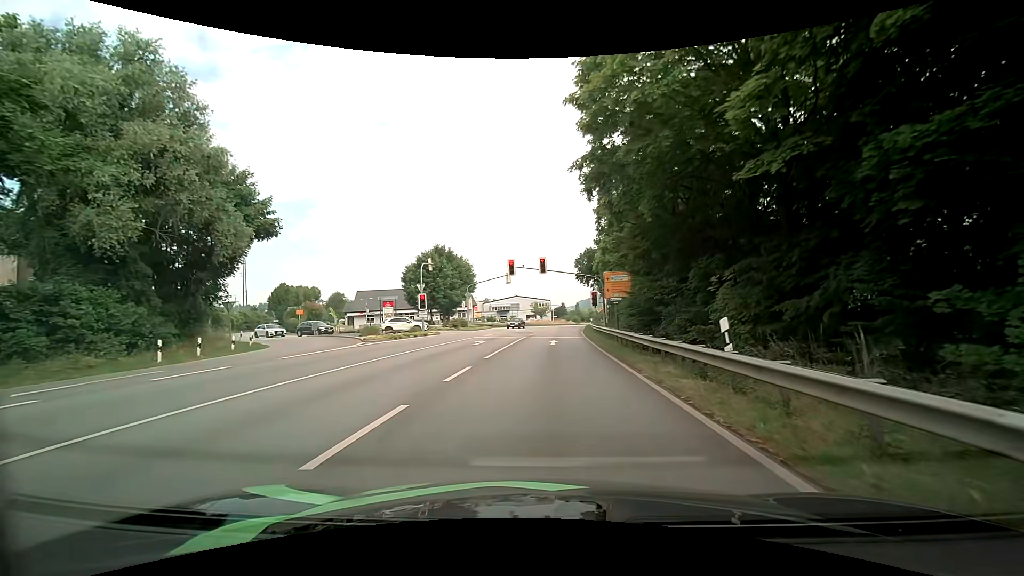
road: primary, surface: asphalt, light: Day
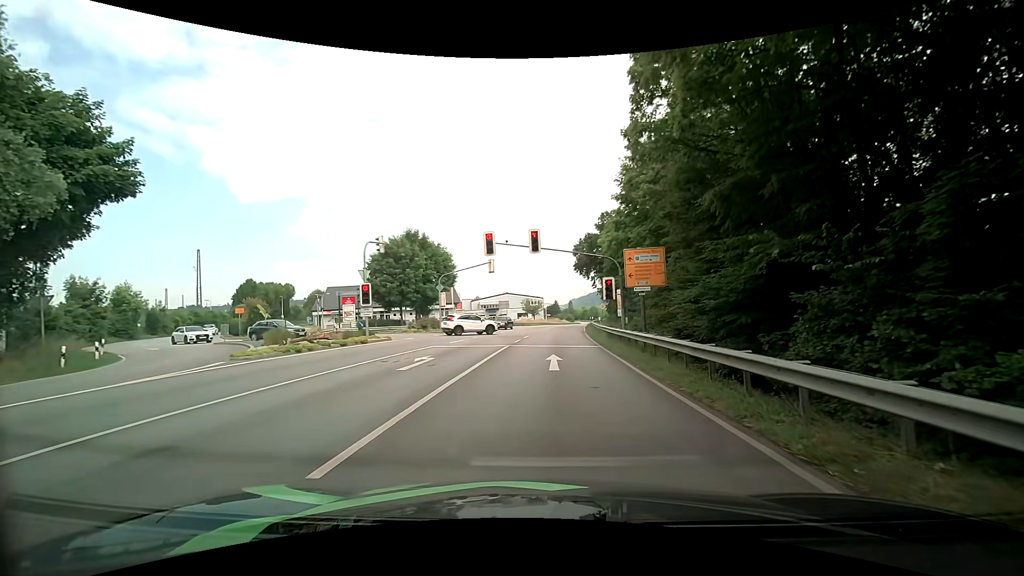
(+0.1, +12.0) m; 0°
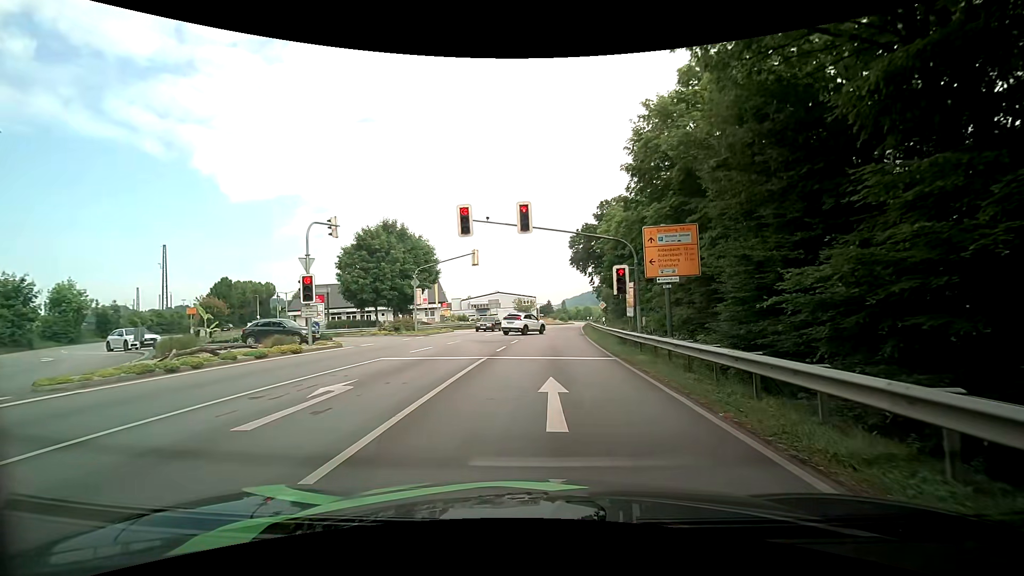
(+0.1, +6.5) m; +1°
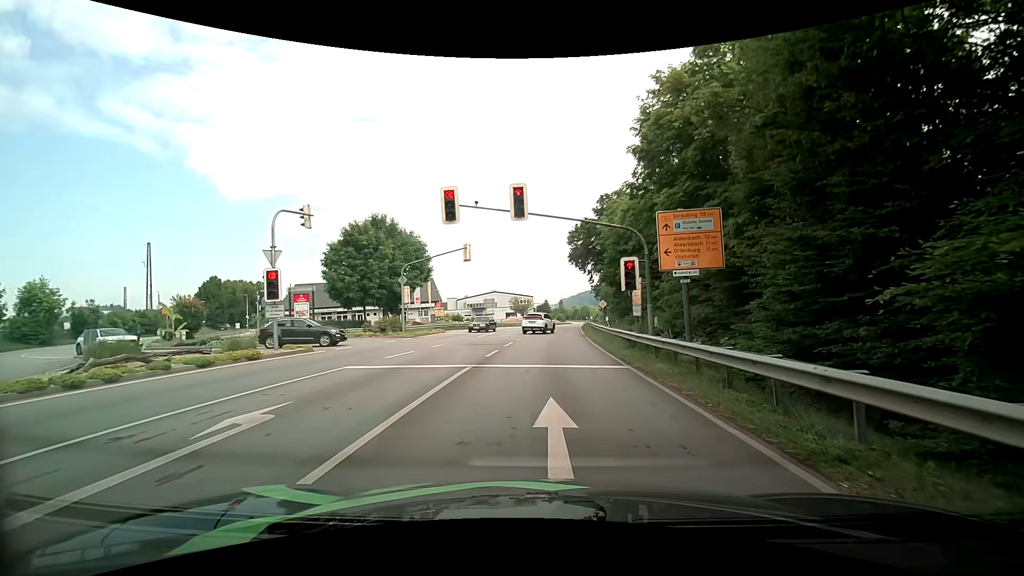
(0.0, +2.7) m; +1°
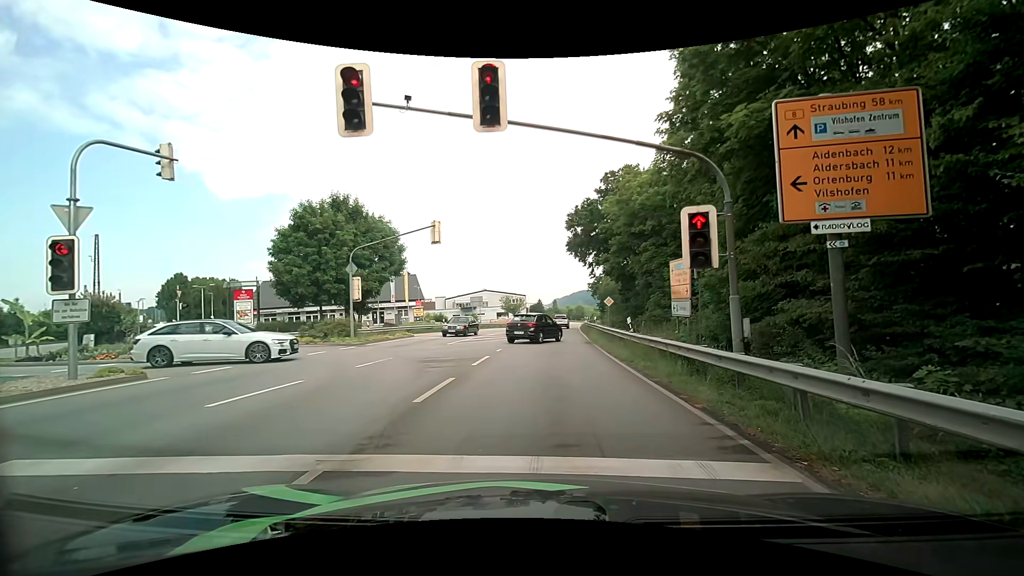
(0.0, +8.5) m; 0°
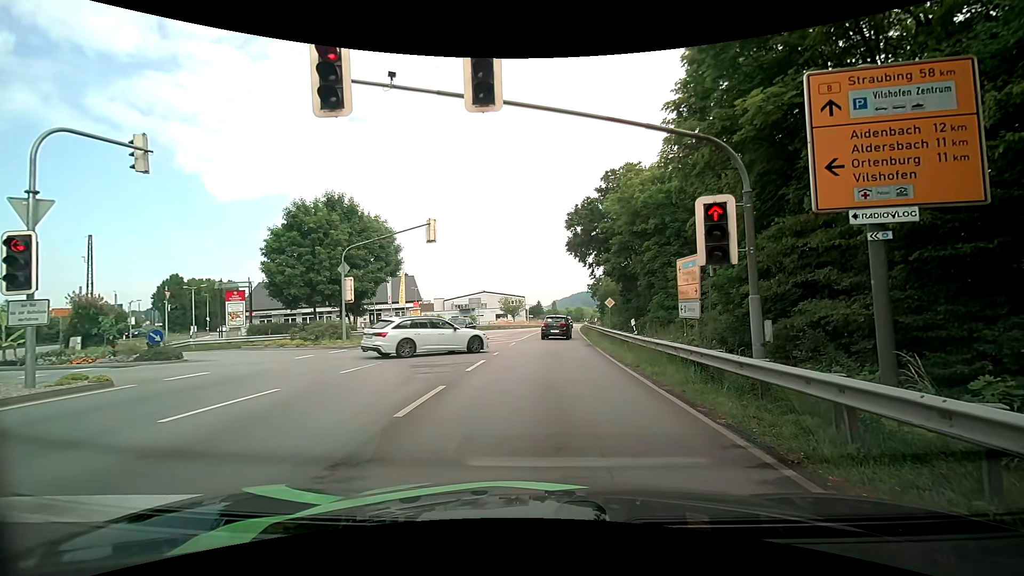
(0.0, +0.9) m; 0°
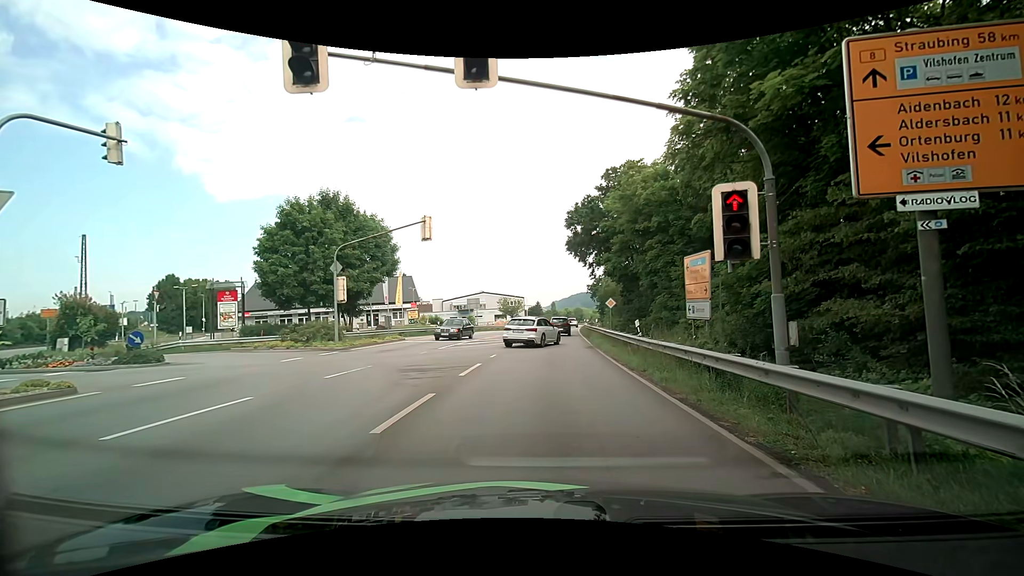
(0.0, +0.9) m; 0°
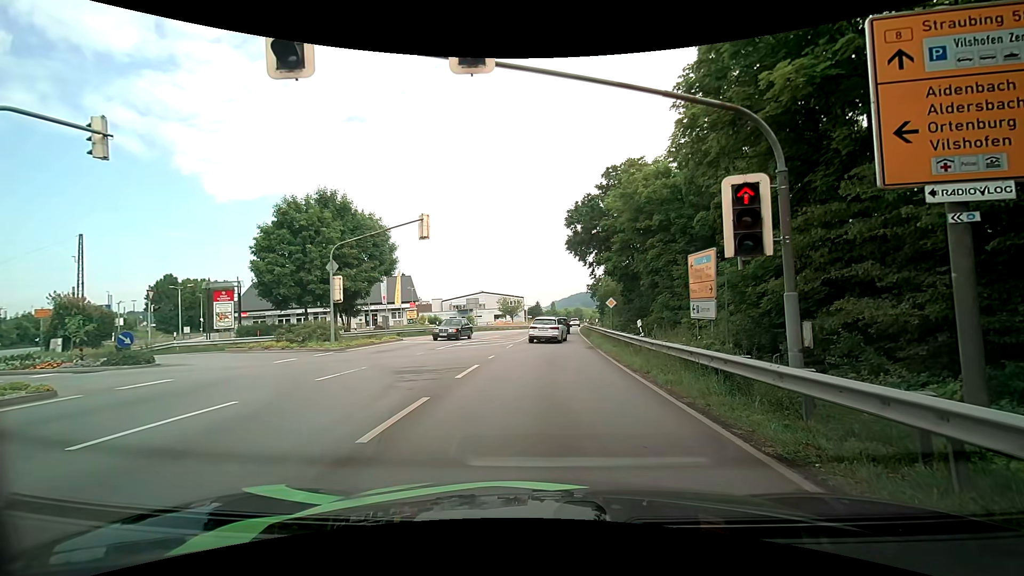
(0.0, +0.4) m; 0°
(0, +10) (0, +20) (+1, +30) (+1, +40) (+1, +50) (+2, +60) (+3, +70) (+4, +80) (+5, +90) (+6, +100) m
